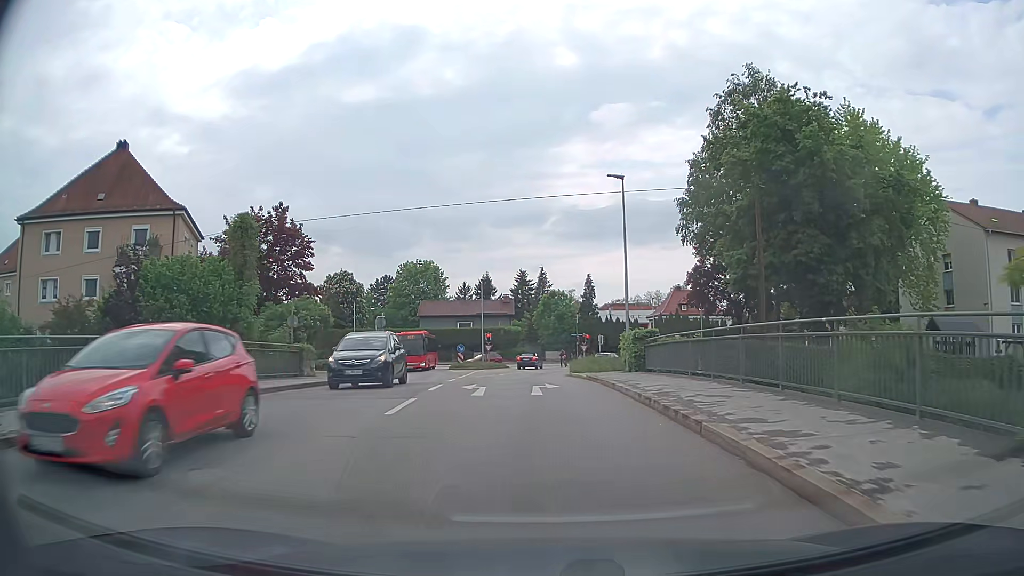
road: tertiary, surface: asphalt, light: Day
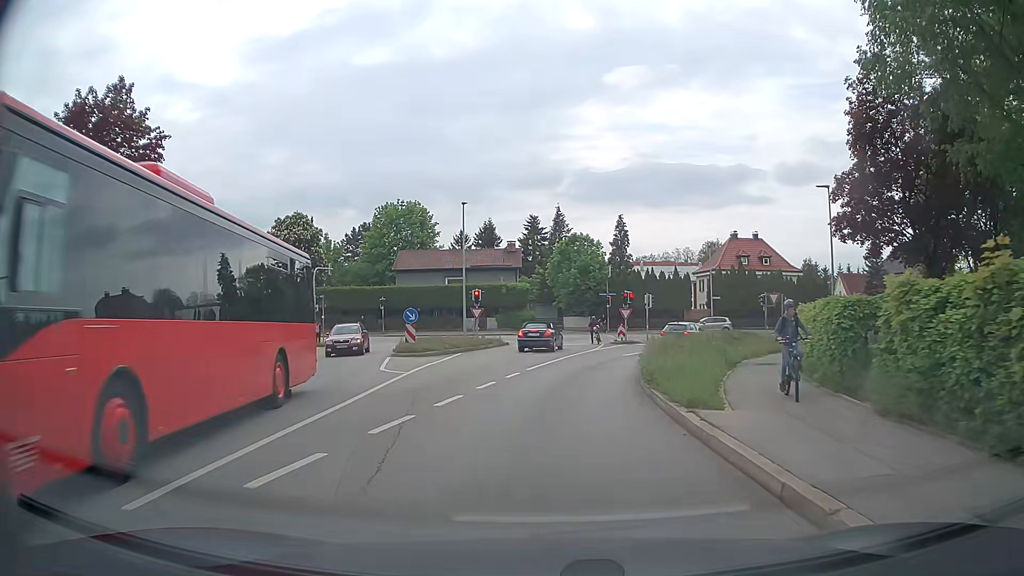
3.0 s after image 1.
(-0.2, +24.0) m; -1°
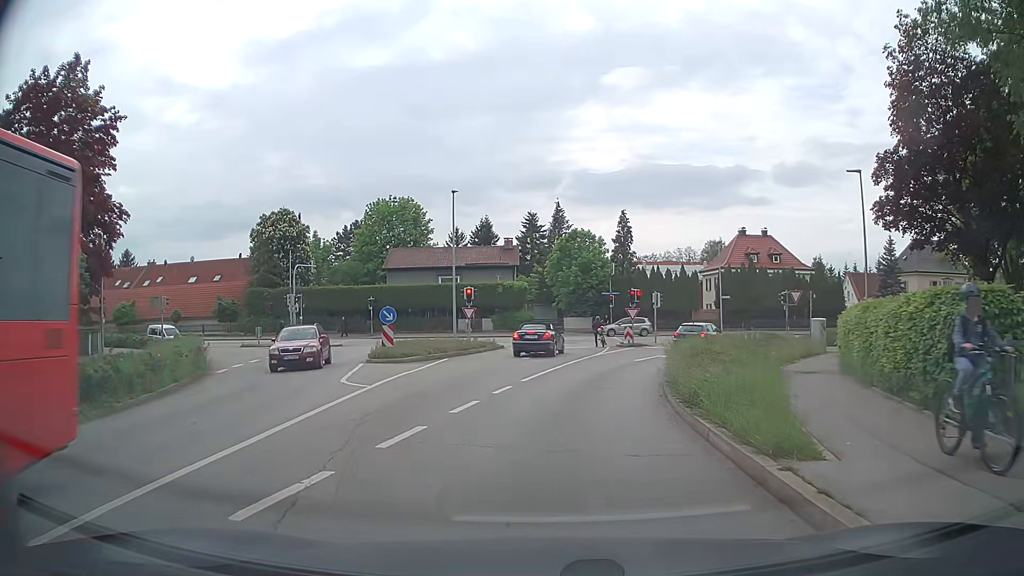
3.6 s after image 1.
(0.0, +3.9) m; 0°
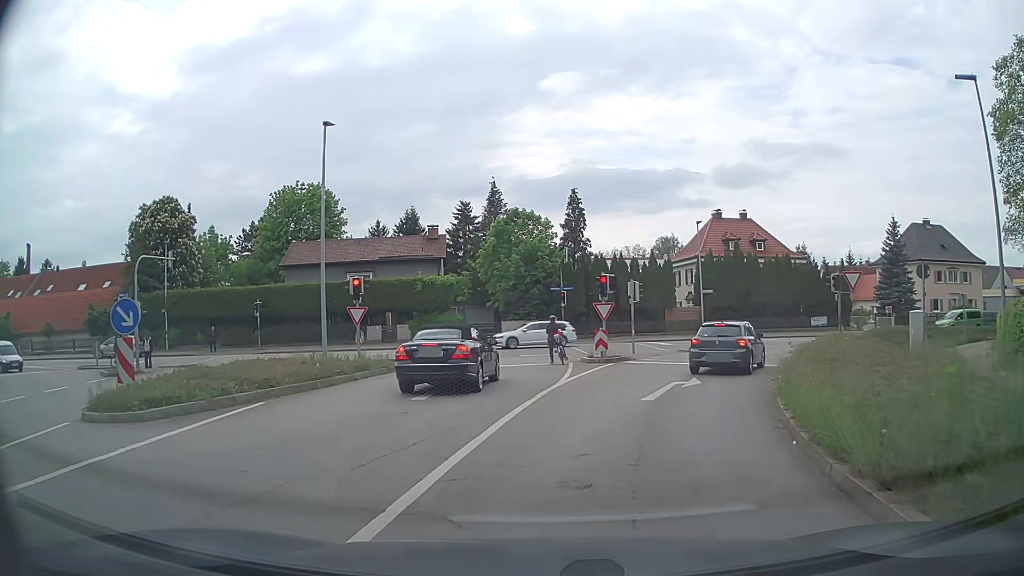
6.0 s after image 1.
(+0.4, +13.4) m; +5°
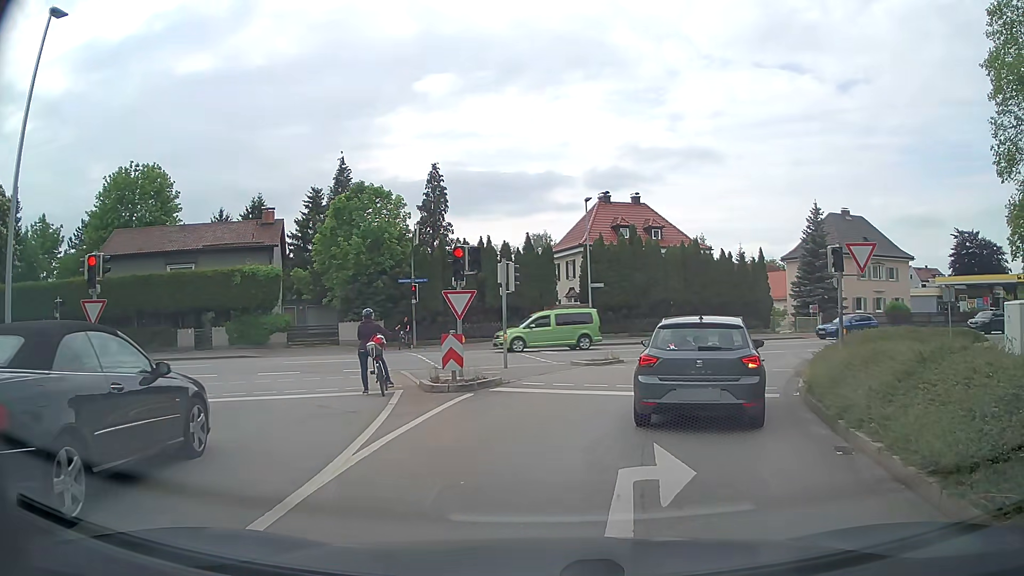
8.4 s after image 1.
(+0.7, +9.6) m; +10°
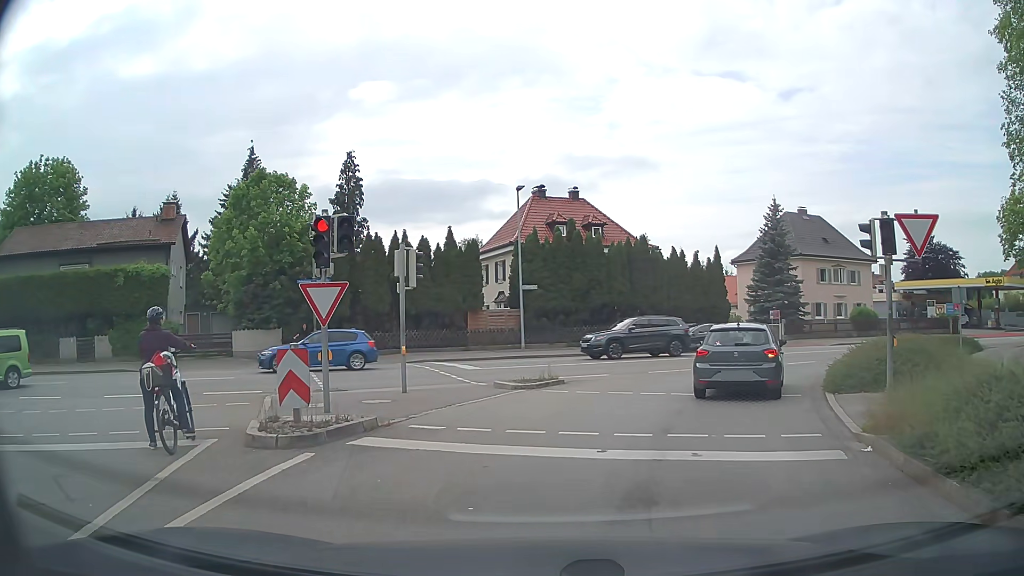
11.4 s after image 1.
(+0.4, +5.4) m; +6°
